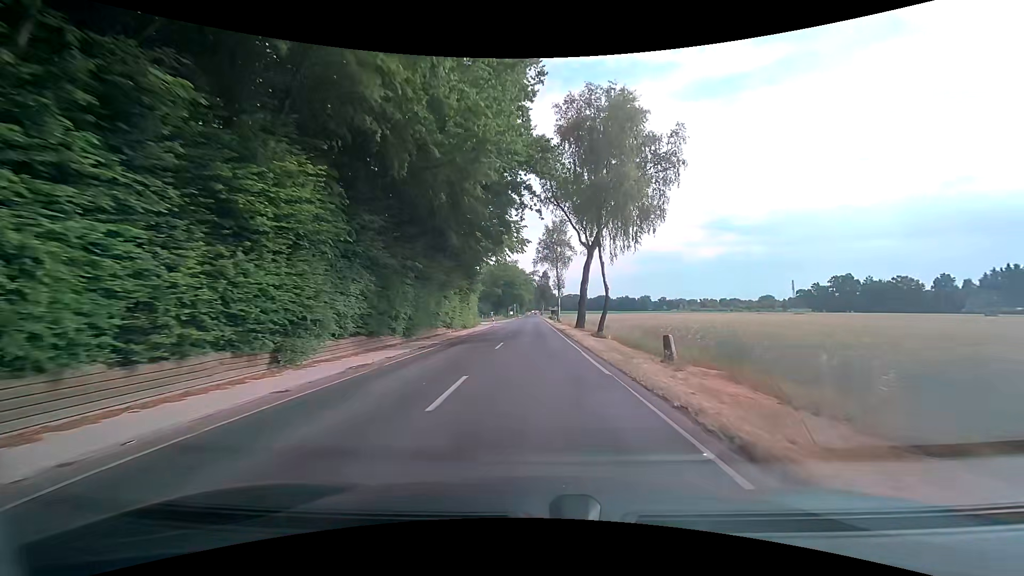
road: secondary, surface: asphalt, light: Day
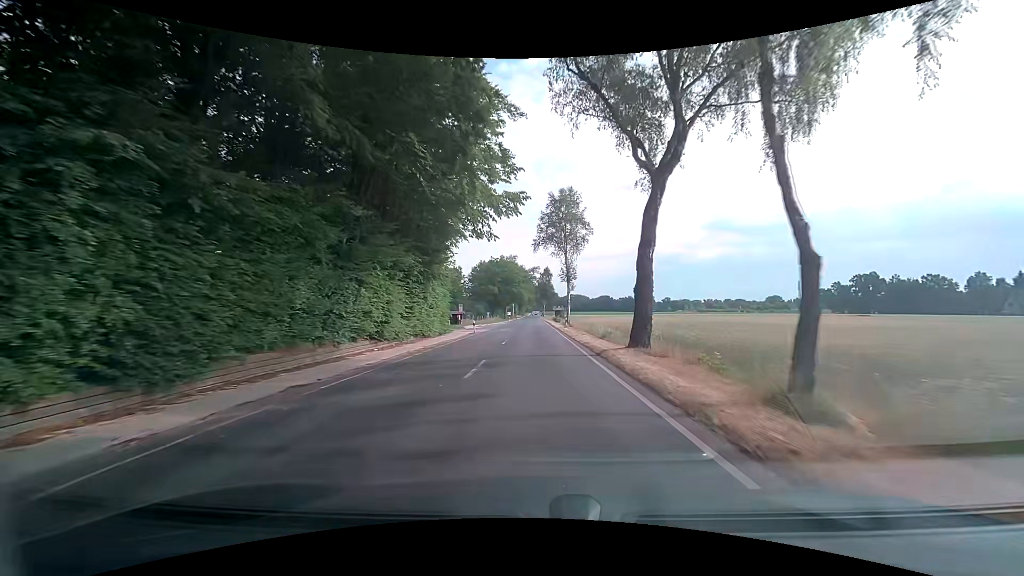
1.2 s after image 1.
(0.0, +20.7) m; 0°
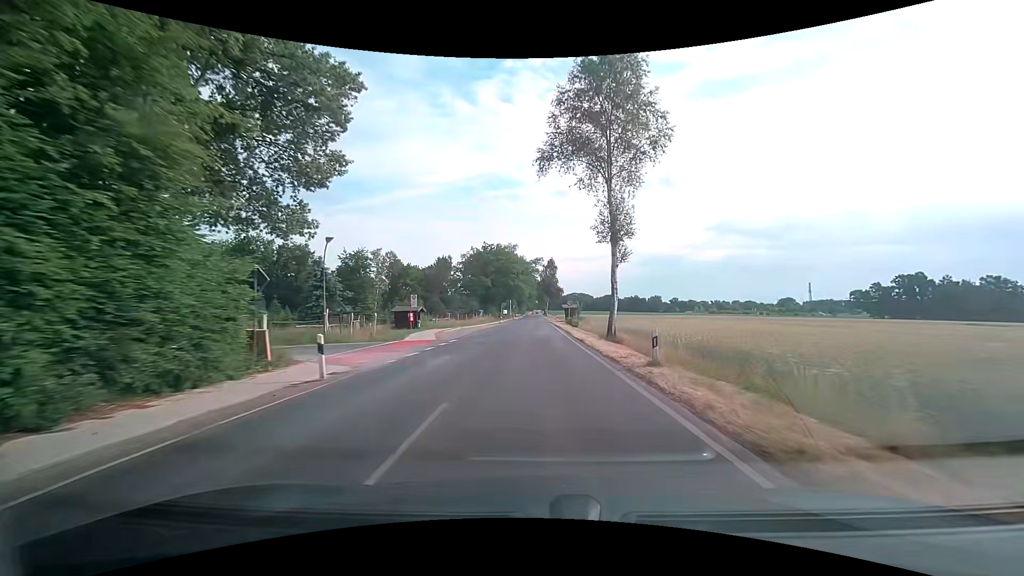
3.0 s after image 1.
(-0.1, +31.2) m; 0°
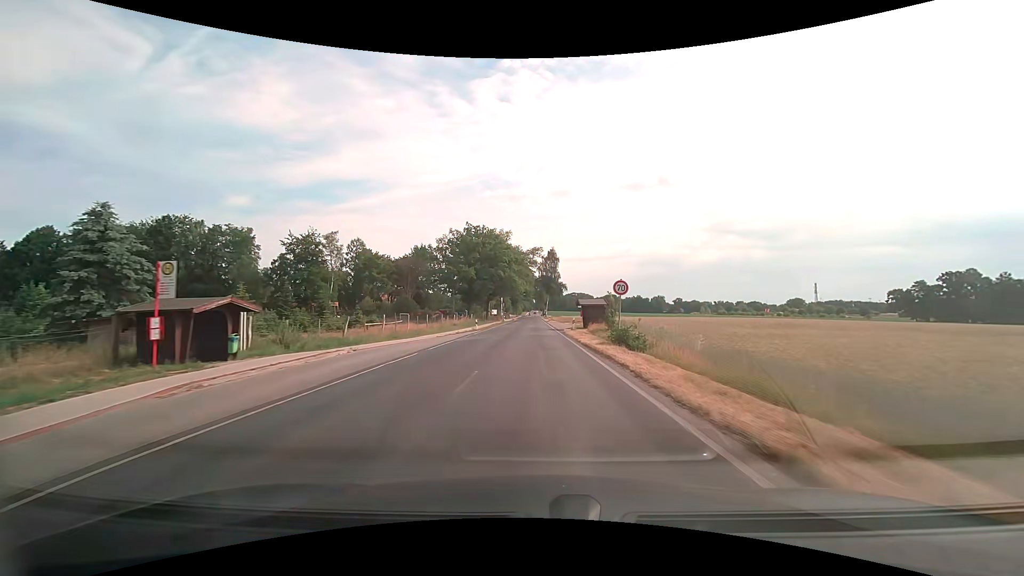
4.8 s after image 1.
(0.0, +31.3) m; 0°
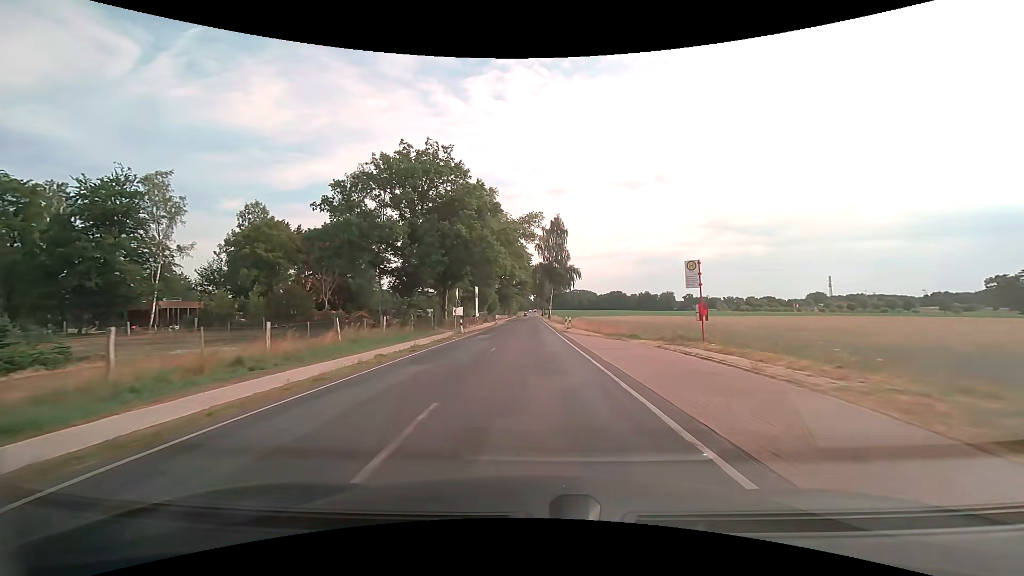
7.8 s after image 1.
(+0.2, +52.1) m; 0°
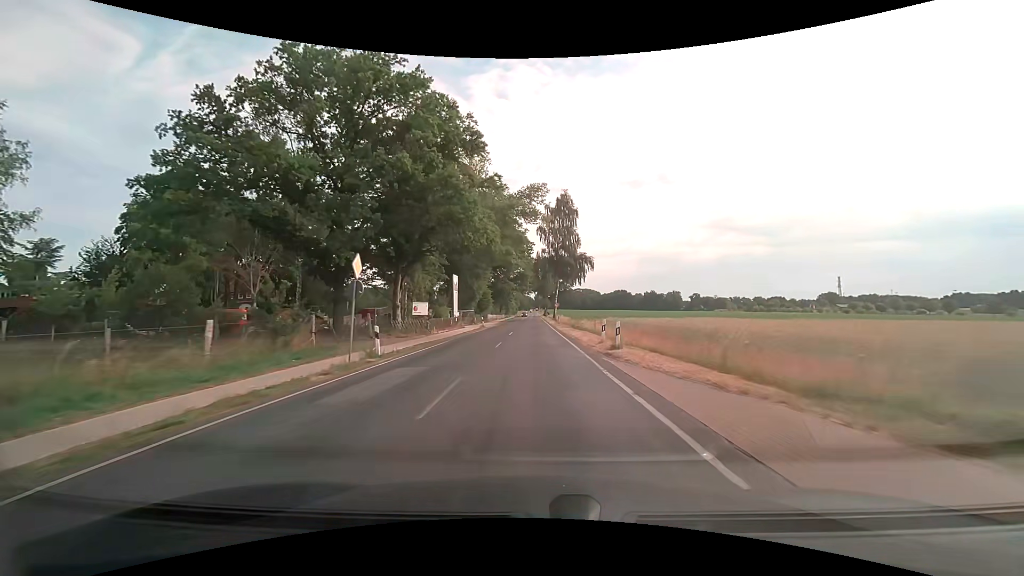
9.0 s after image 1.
(0.0, +20.8) m; 0°
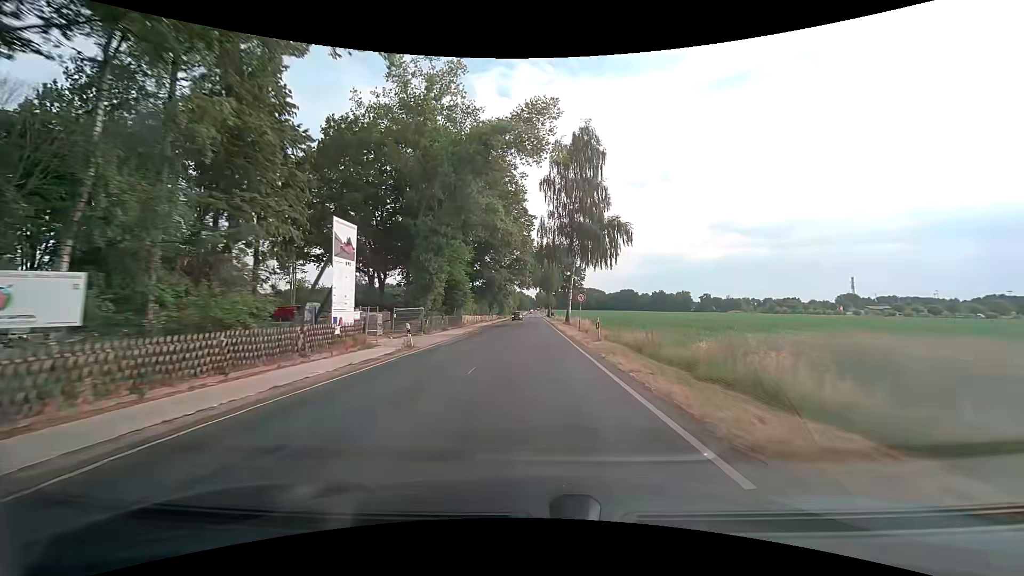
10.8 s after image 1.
(0.0, +31.4) m; 0°
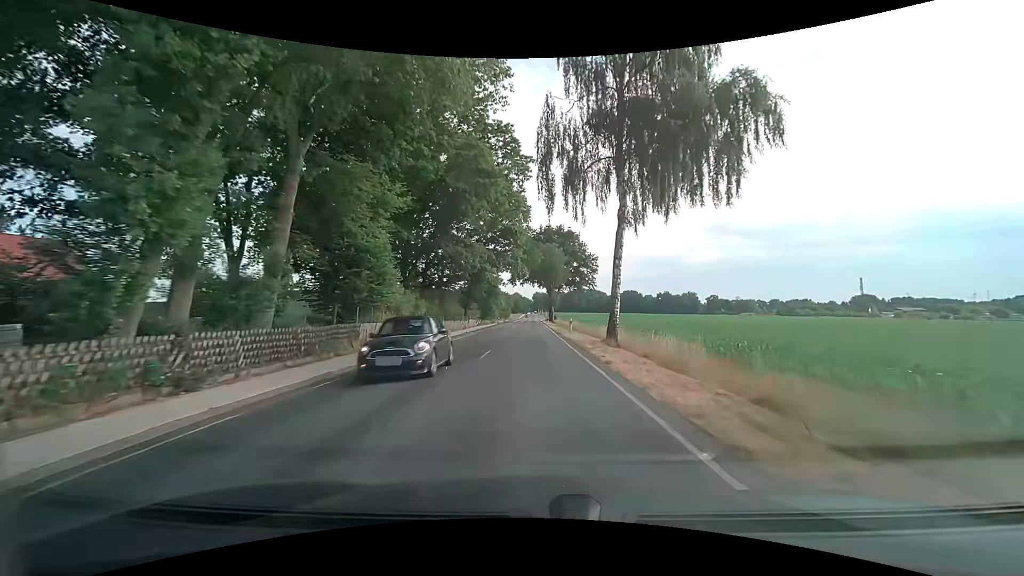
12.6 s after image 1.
(+0.1, +31.6) m; 0°
(0, +10) (0, +20) (0, +30) (0, +40) (0, +50) (0, +60) (0, +70) (0, +80) (0, +90) (0, +100) m
